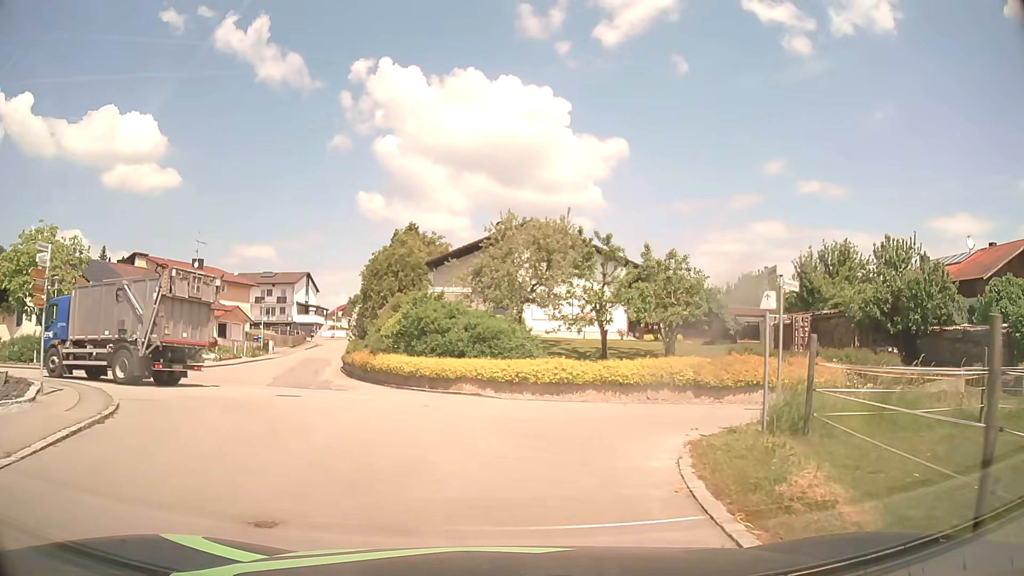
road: residential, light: Day
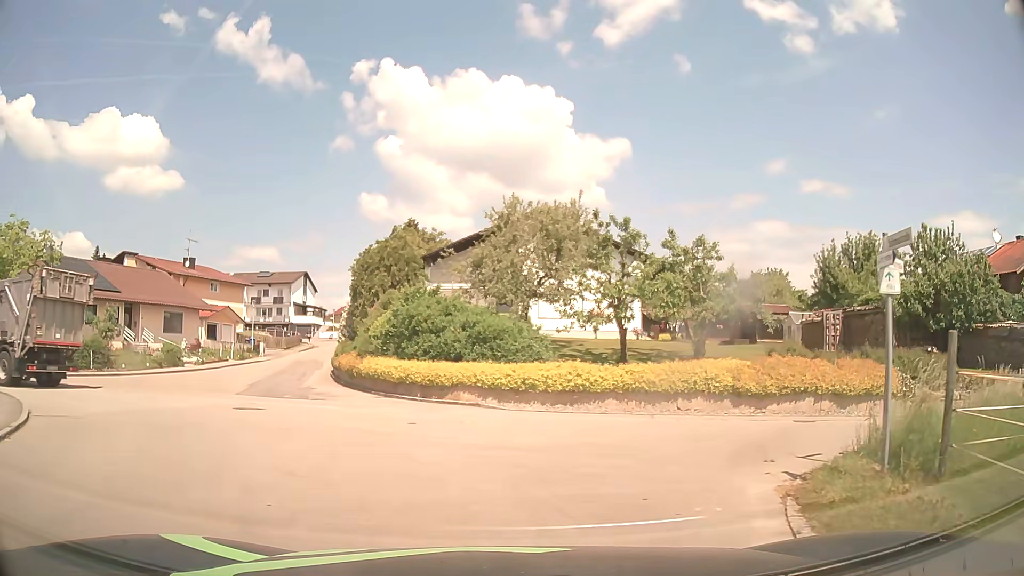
(0.0, +3.2) m; -1°
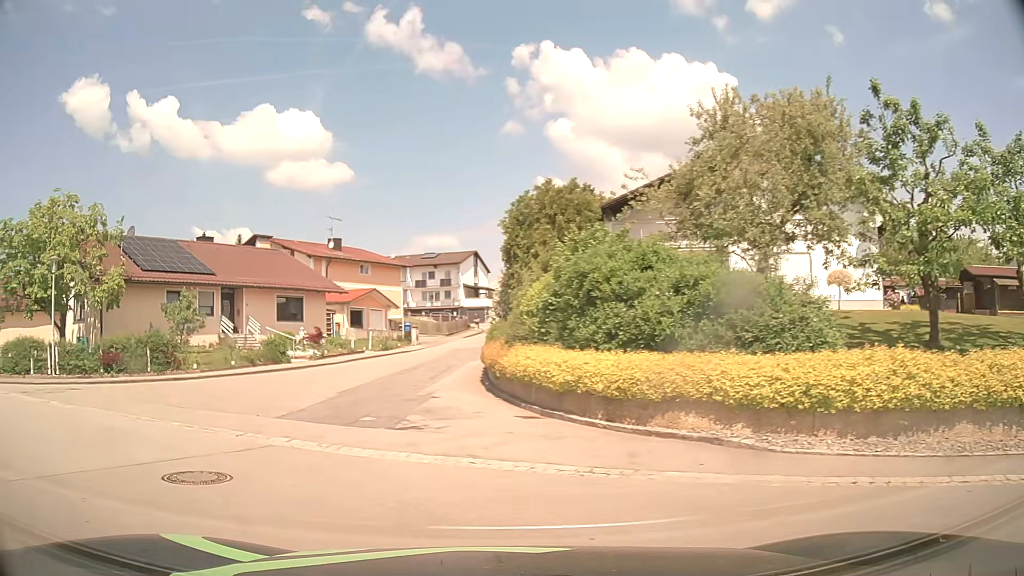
(-0.5, +9.1) m; -15°
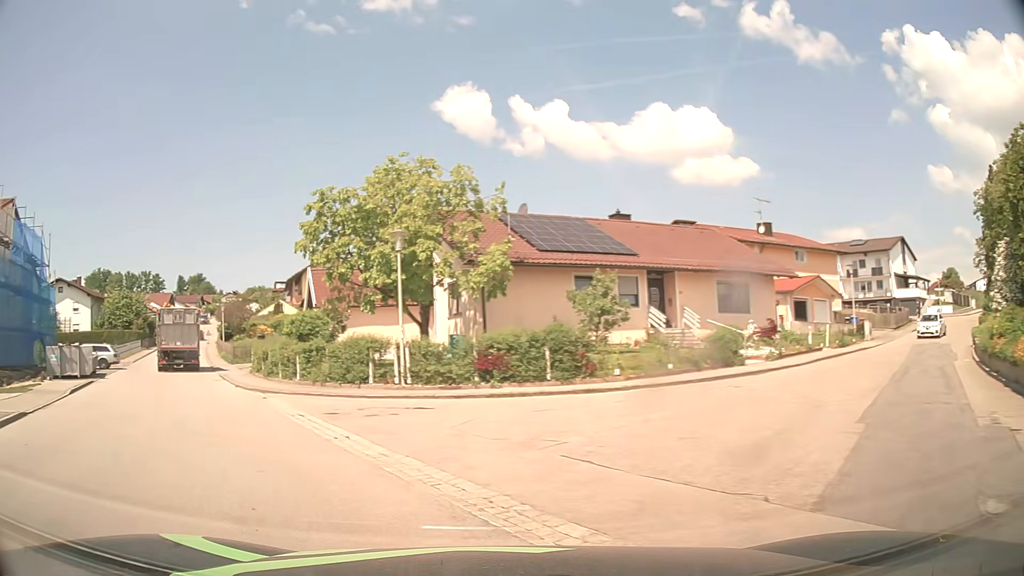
(-2.3, +6.9) m; -36°
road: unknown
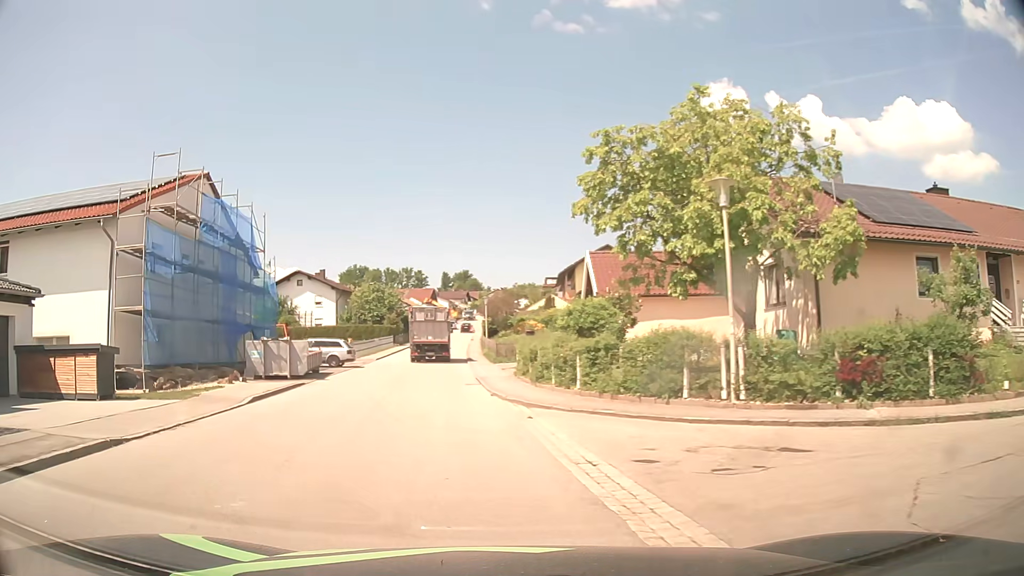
(-1.4, +5.9) m; -23°
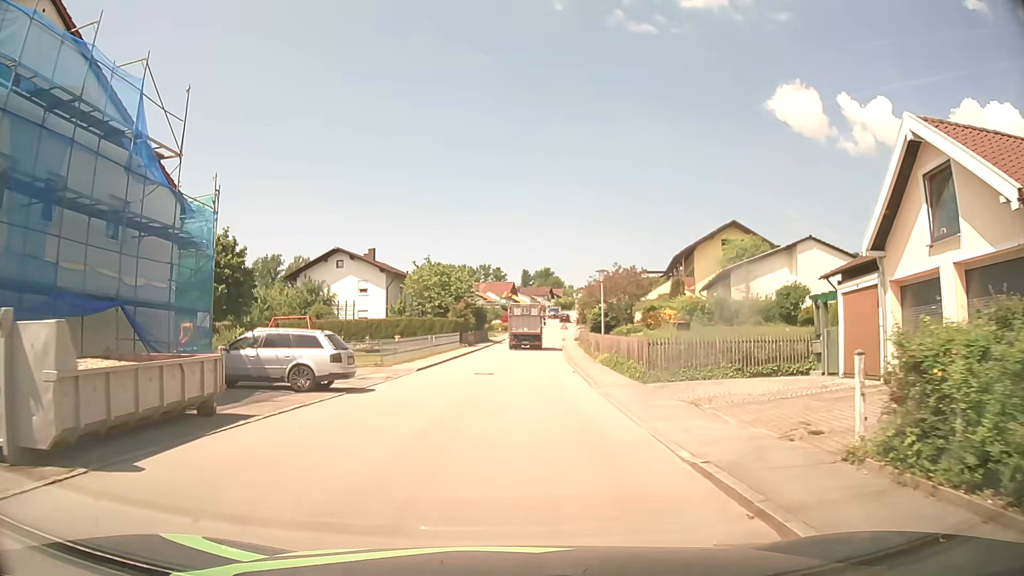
(-2.2, +19.9) m; -6°
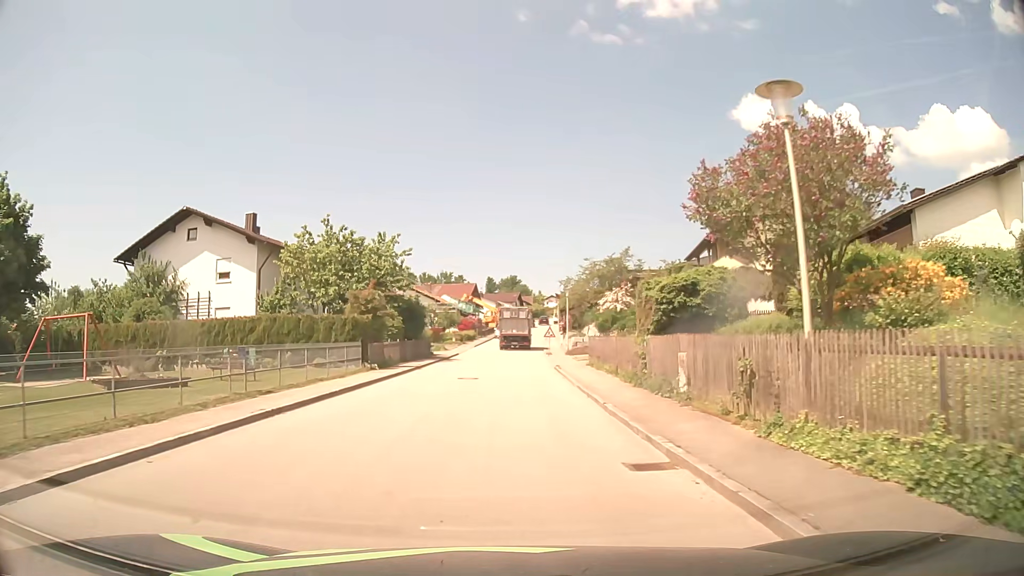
(+0.7, +25.6) m; +3°
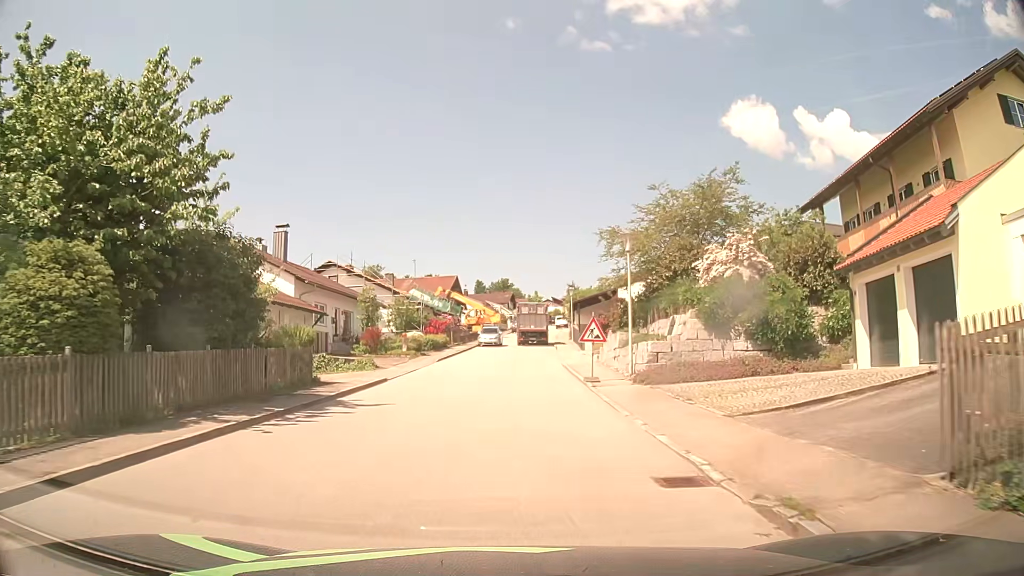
(+0.1, +26.2) m; +1°
(0, +10) (0, +20) (+1, +30) (+1, +40) (+2, +50) (+3, +60) (+3, +70) (+4, +80) (+5, +90) (+6, +100) m
